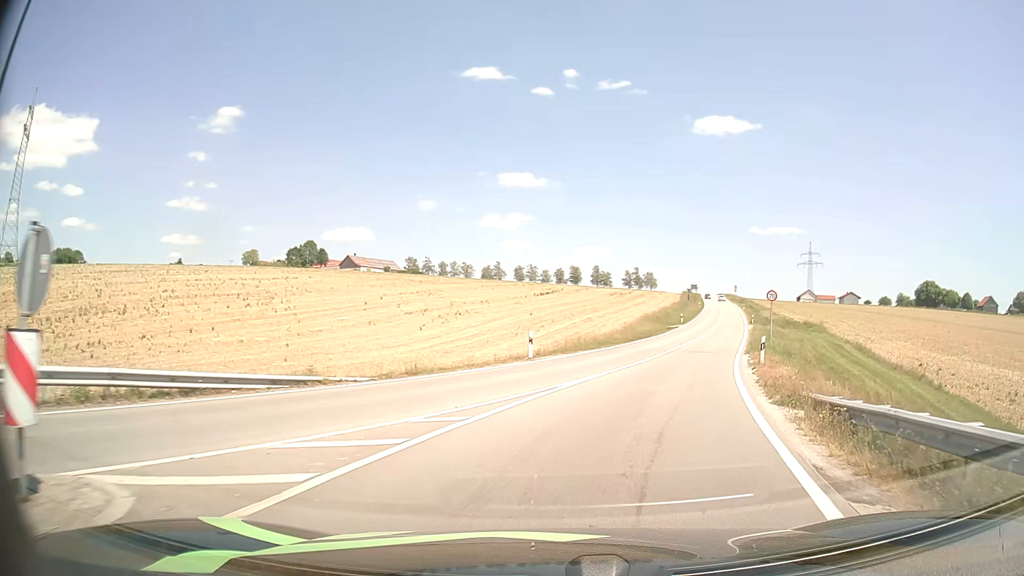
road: tertiary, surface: asphalt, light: Day
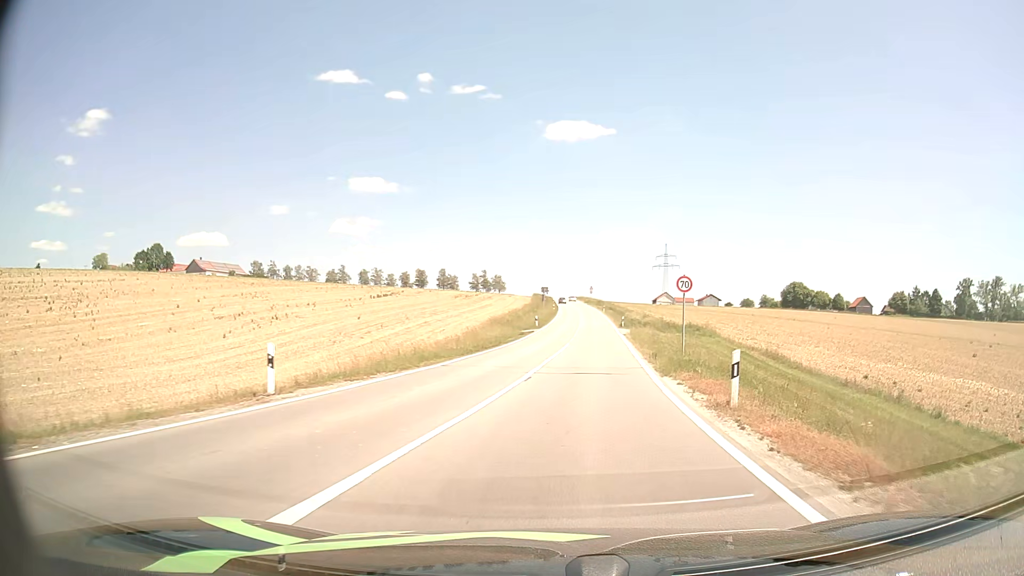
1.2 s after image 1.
(+1.5, +12.3) m; +13°
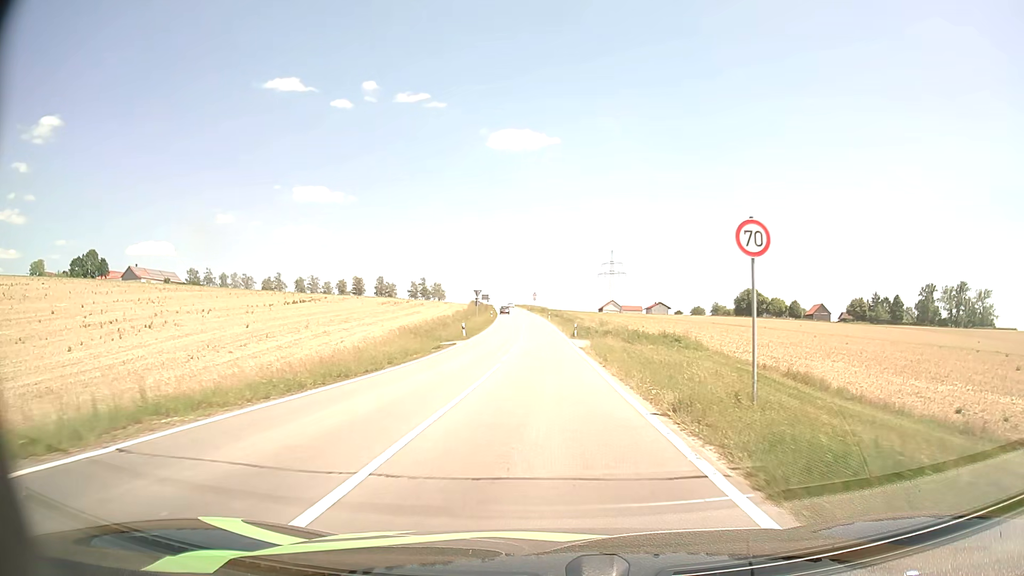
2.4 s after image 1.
(+0.9, +14.2) m; +5°
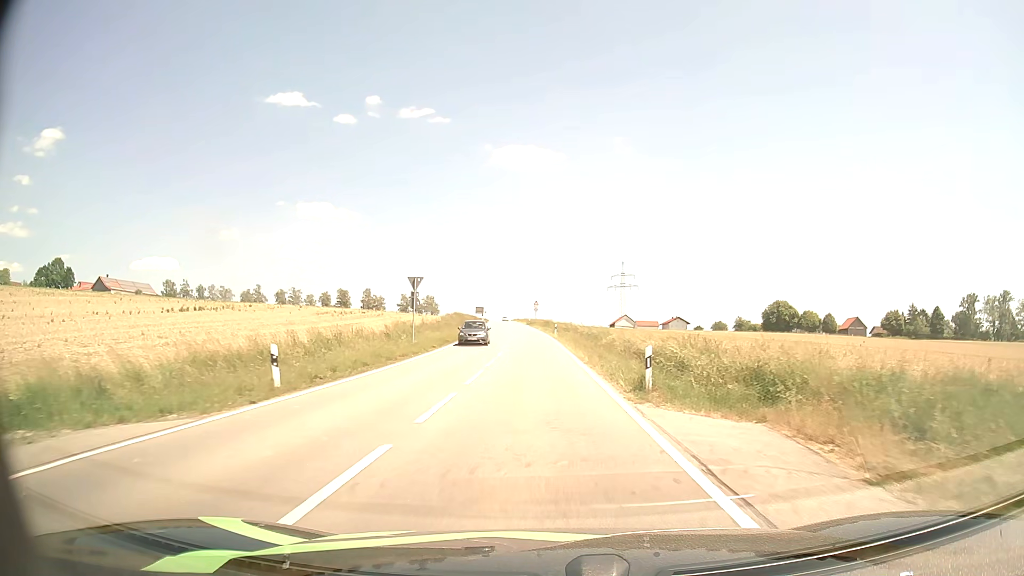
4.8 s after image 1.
(+0.1, +33.9) m; 0°
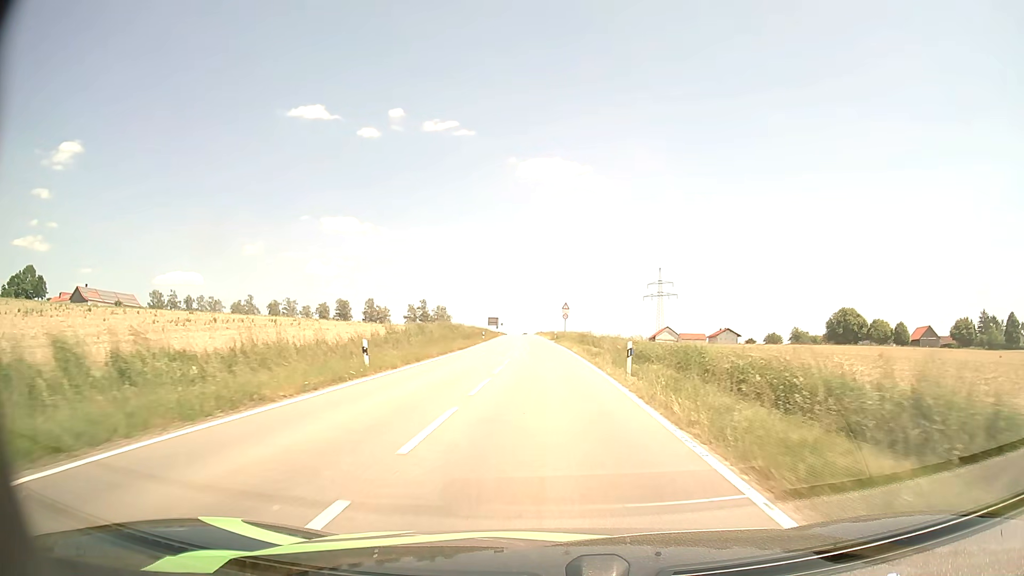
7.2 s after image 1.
(-0.9, +39.9) m; -2°
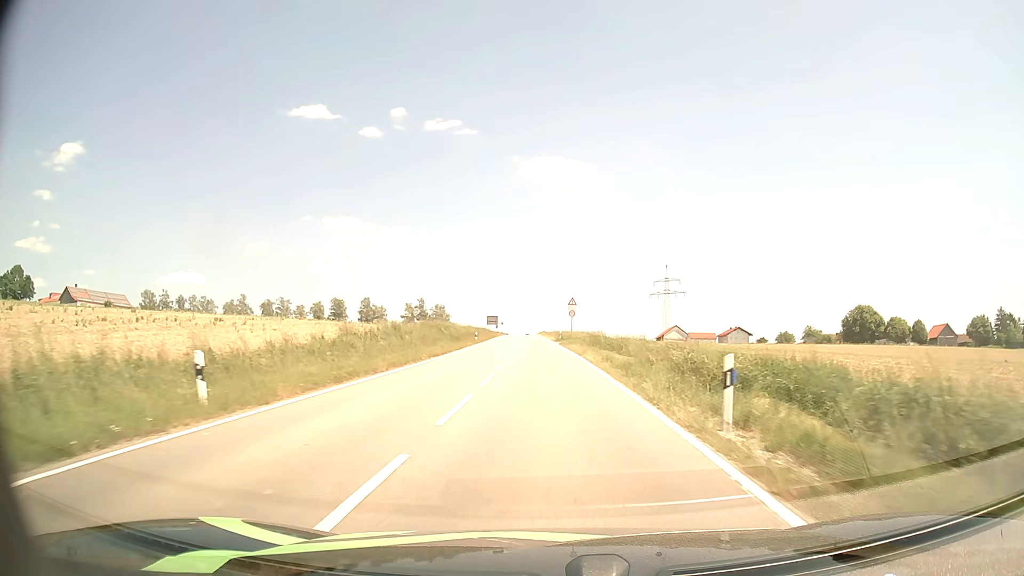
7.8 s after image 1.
(0.0, +10.6) m; 0°
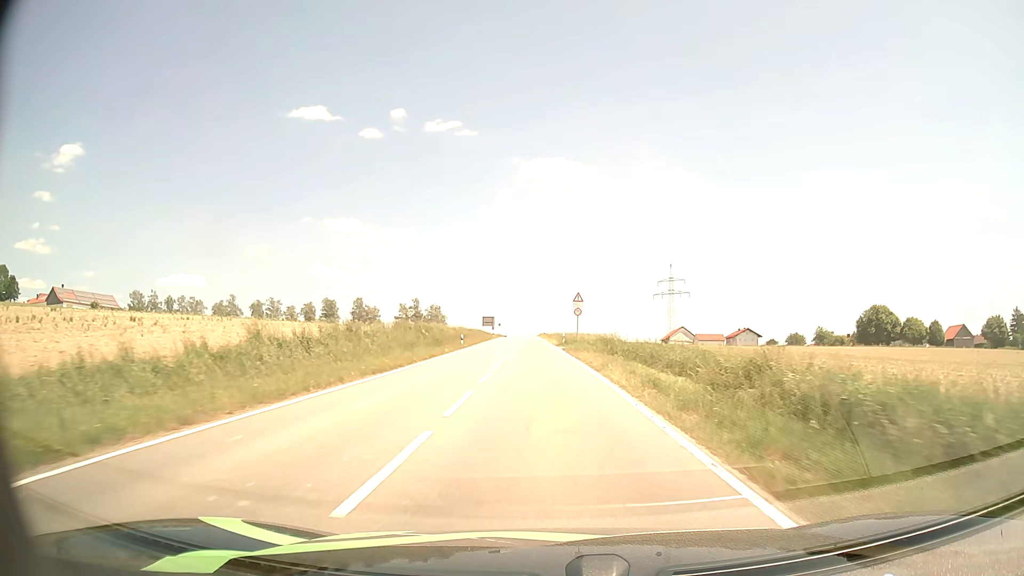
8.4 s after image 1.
(0.0, +10.9) m; 0°
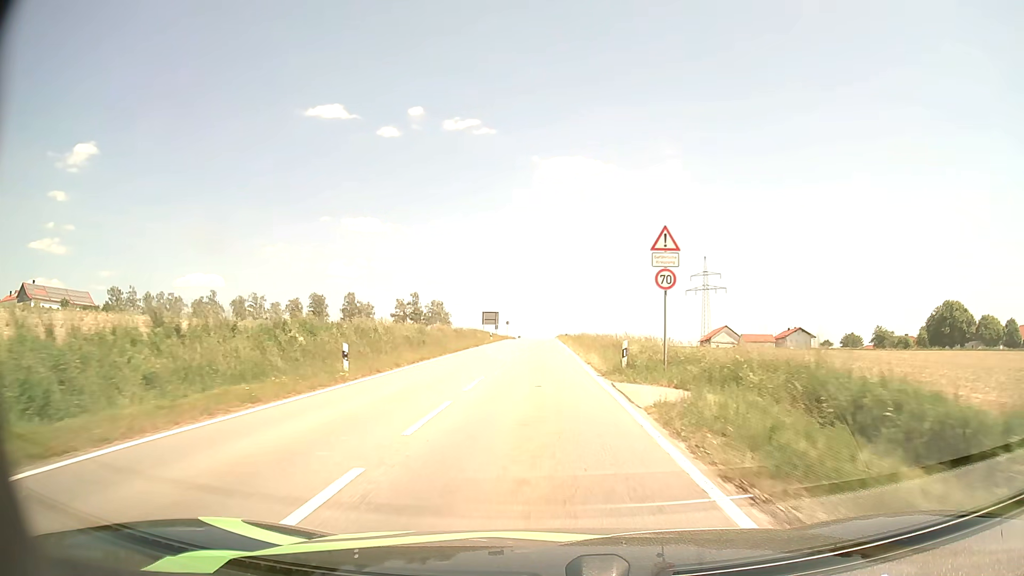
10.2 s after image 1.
(-0.3, +33.3) m; -2°
(0, +10) (0, +20) (0, +30) (0, +40) (0, +50) (0, +60) (0, +70) (0, +80) (-1, +90) (-1, +100) m
